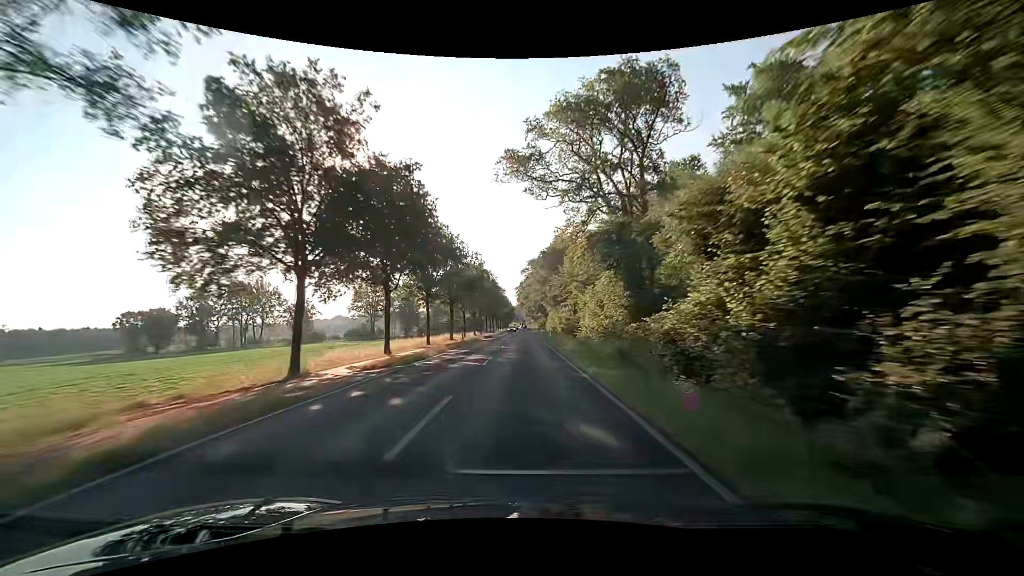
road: secondary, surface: asphalt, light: Day
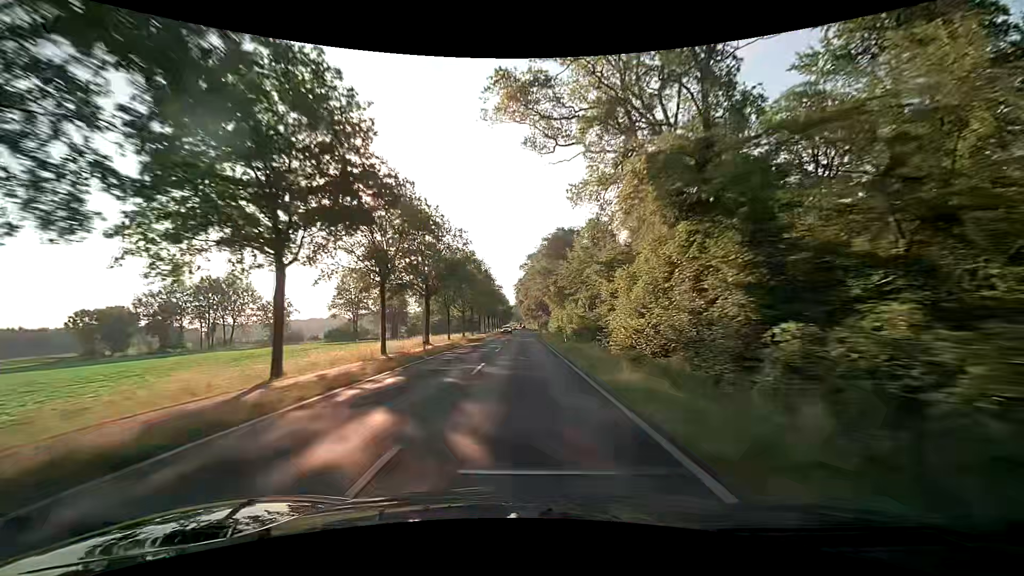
(-0.1, +15.9) m; 0°
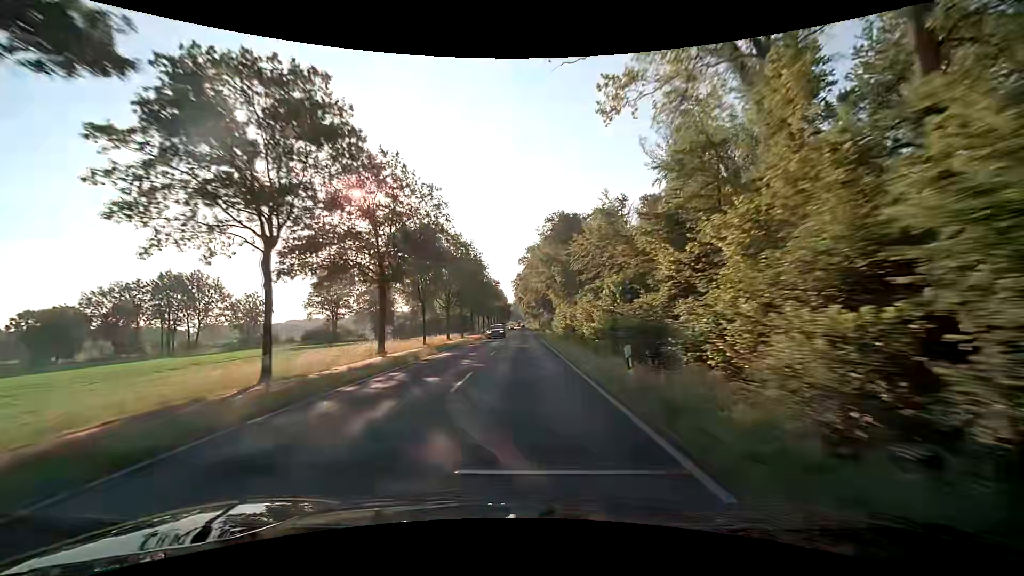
(0.0, +15.9) m; 0°
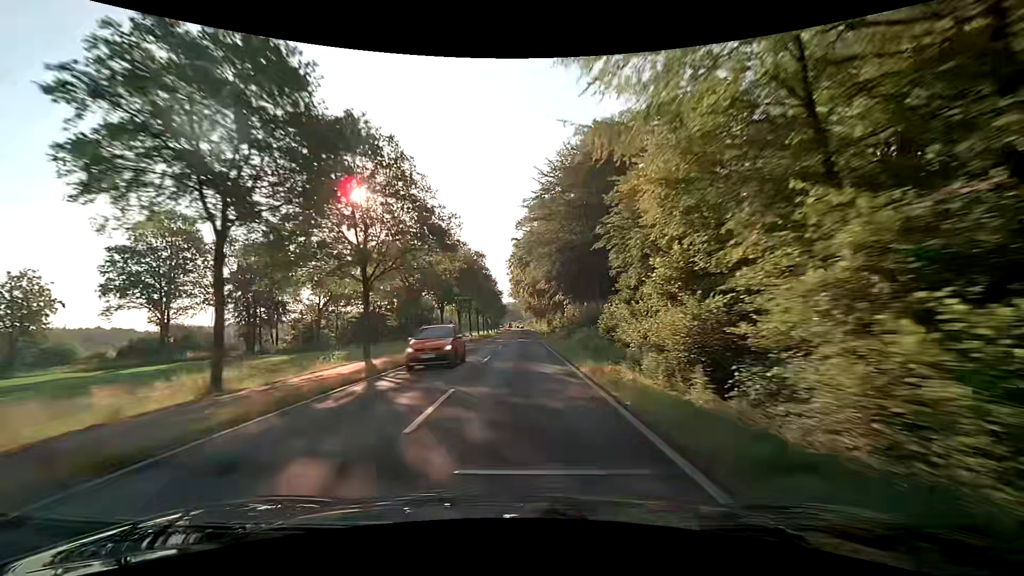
(-0.1, +63.4) m; 0°
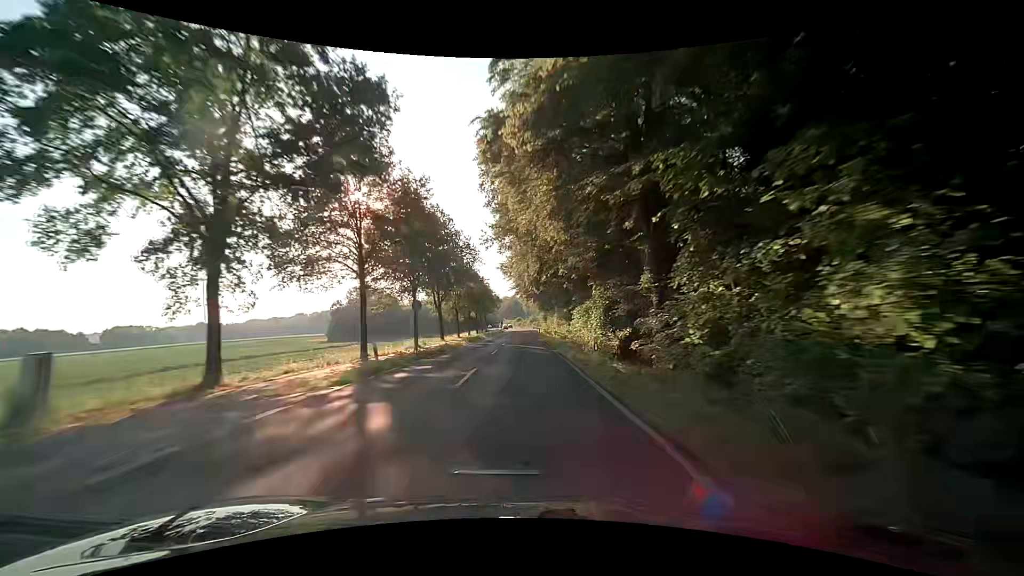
(+0.3, +79.2) m; 0°
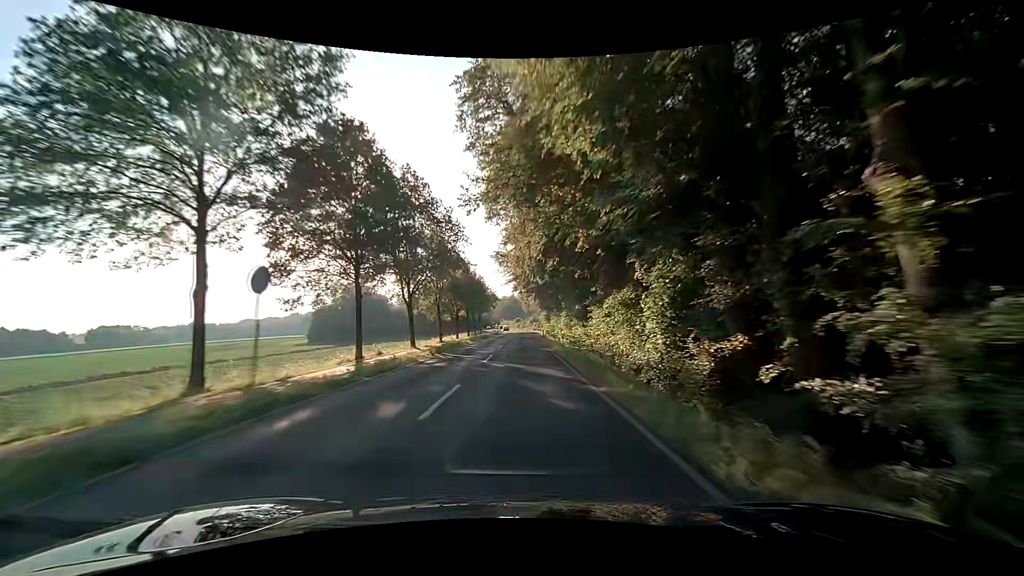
(0.0, +15.8) m; 0°
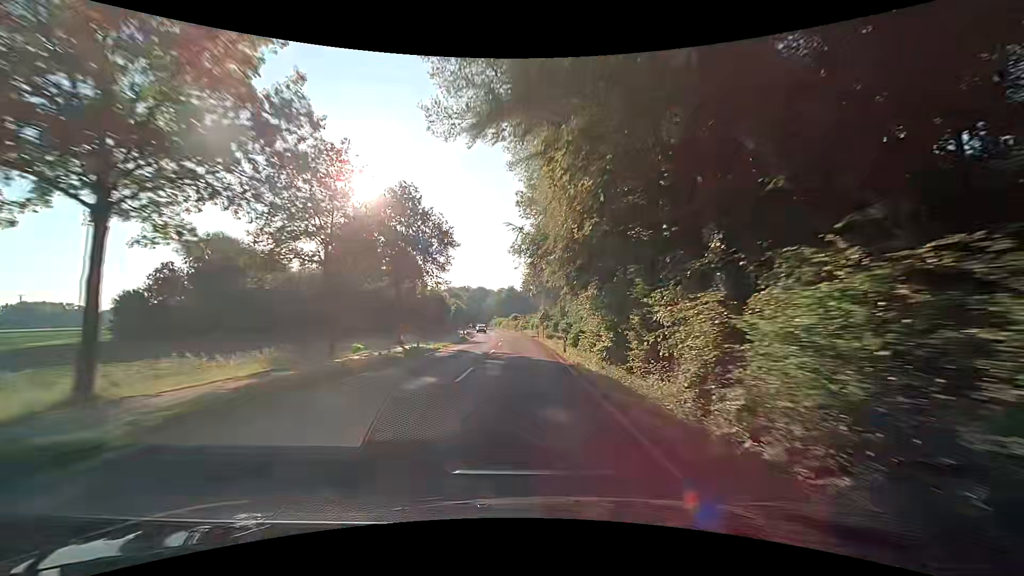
(-0.1, +79.2) m; 0°
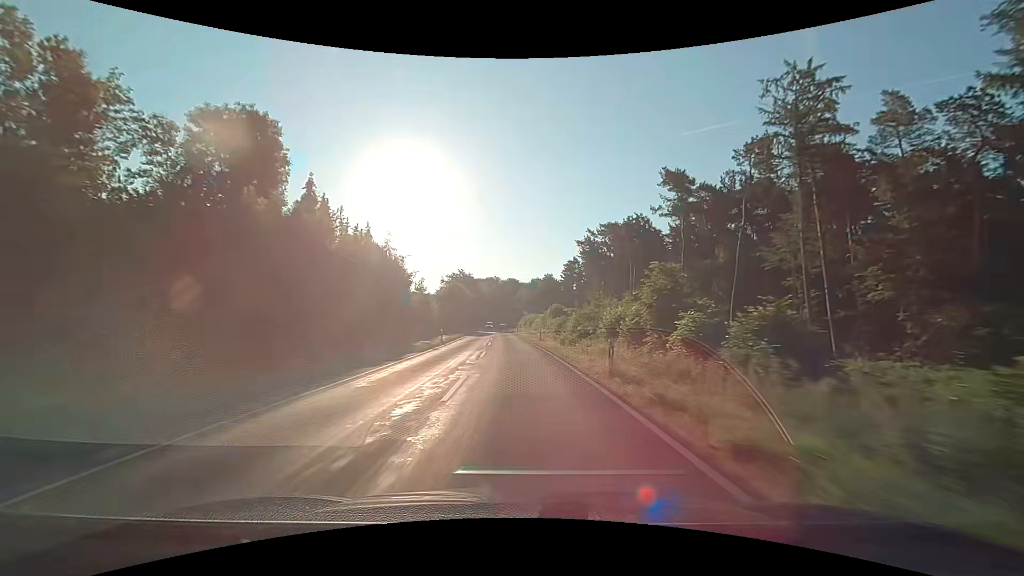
(-1.4, +63.2) m; -4°
